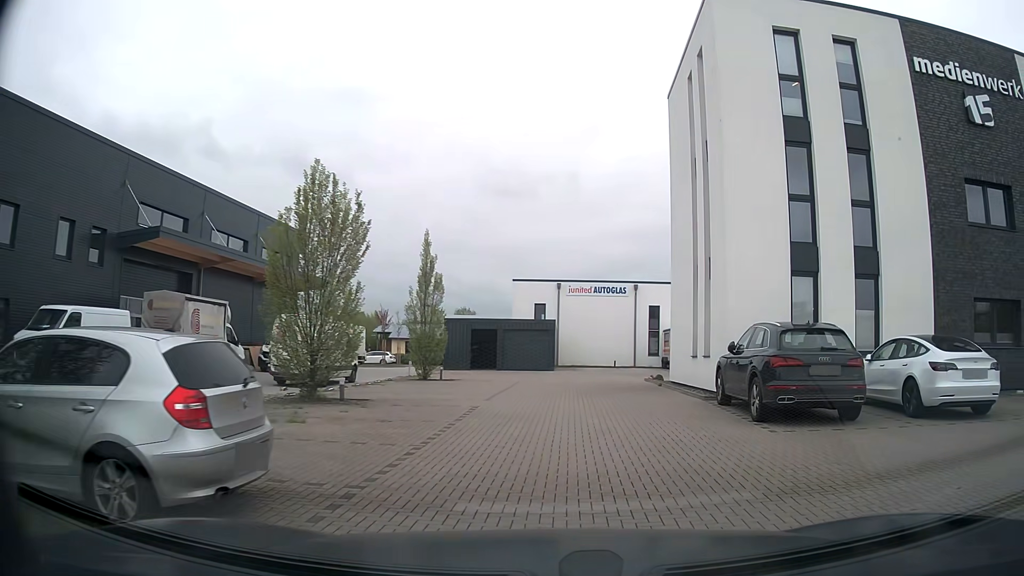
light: Day
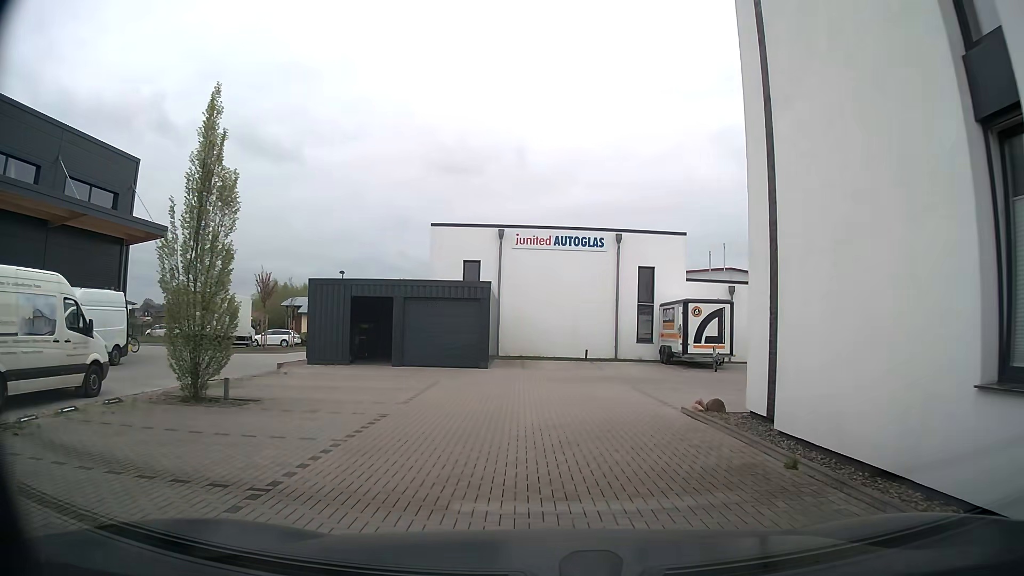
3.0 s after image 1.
(+0.8, +15.4) m; +3°
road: service
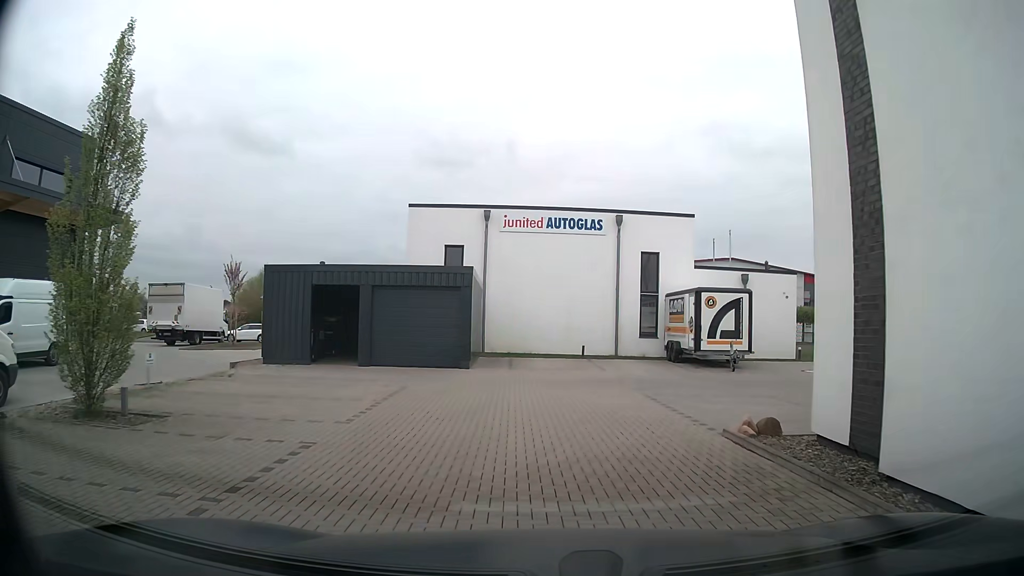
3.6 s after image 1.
(0.0, +3.2) m; +1°
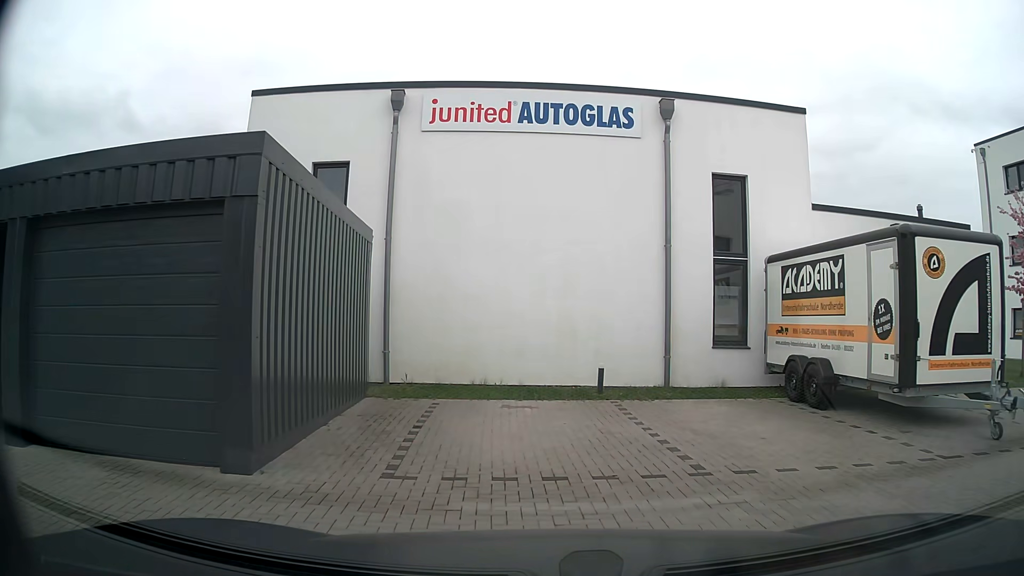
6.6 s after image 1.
(+0.4, +13.2) m; +2°
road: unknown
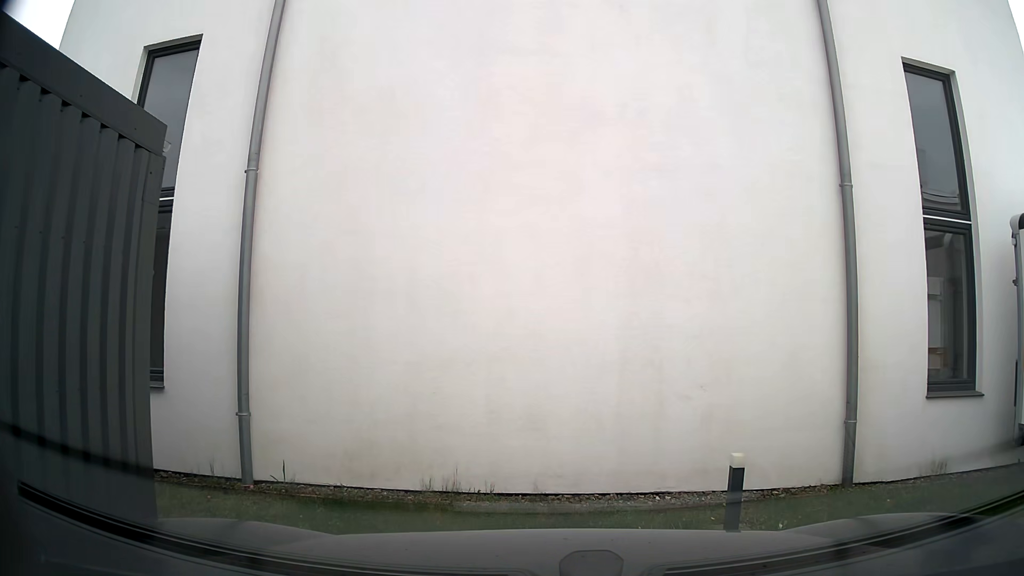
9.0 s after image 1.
(0.0, +6.6) m; 0°
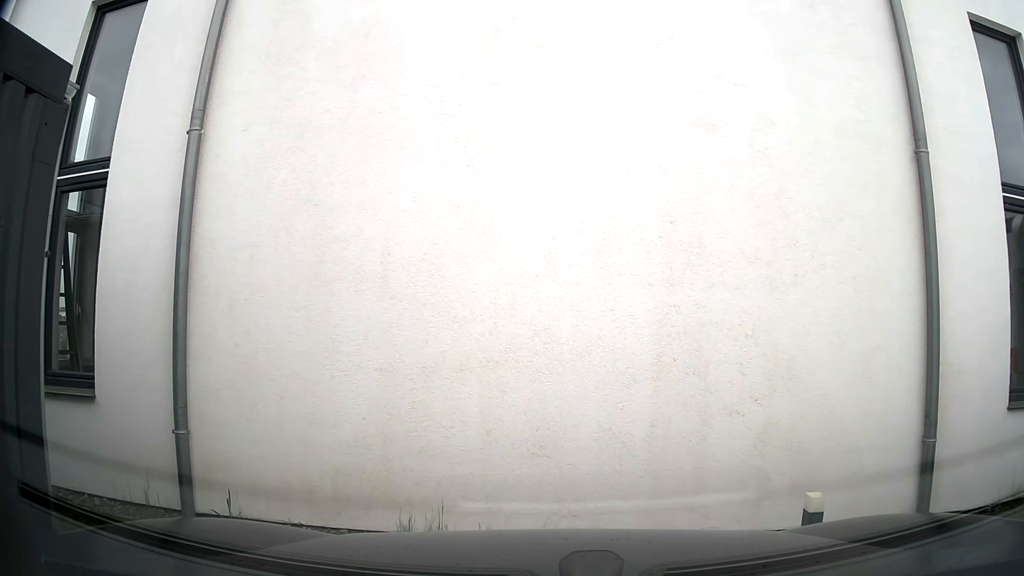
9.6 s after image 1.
(0.0, +1.1) m; -2°
